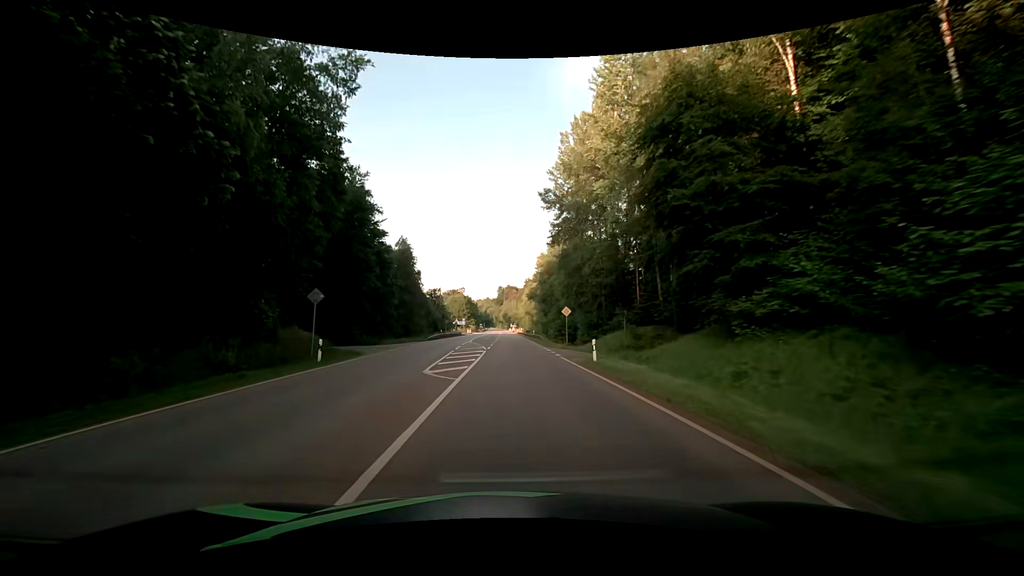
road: secondary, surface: asphalt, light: Day
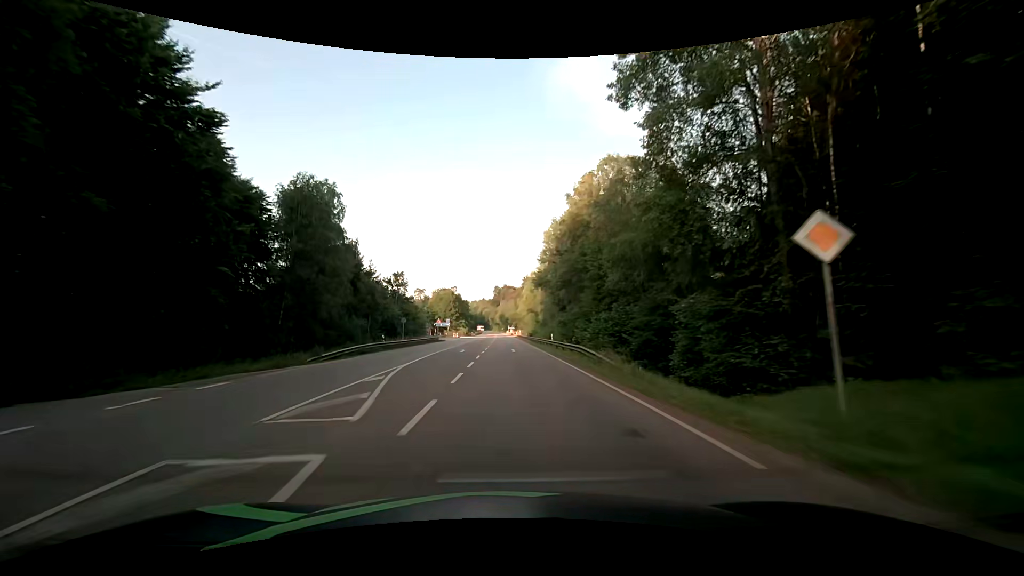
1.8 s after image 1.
(0.0, +33.2) m; 0°
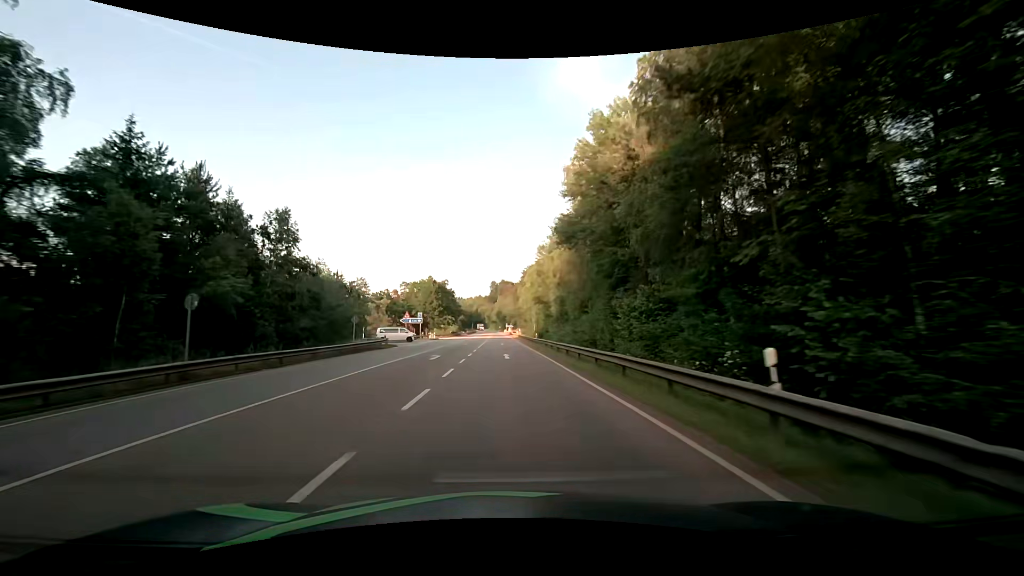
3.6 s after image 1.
(+0.2, +34.4) m; 0°
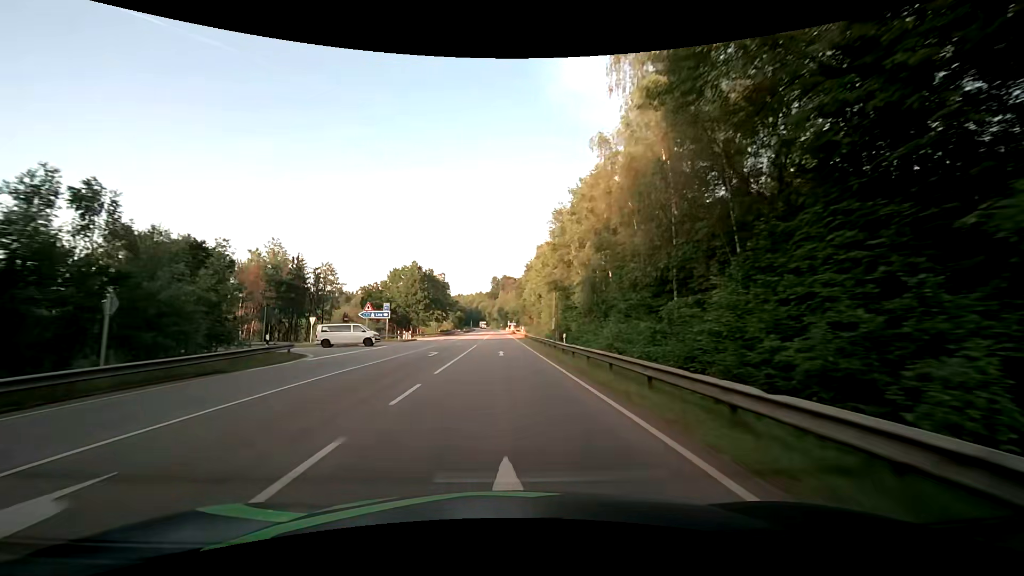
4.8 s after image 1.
(0.0, +23.5) m; 0°
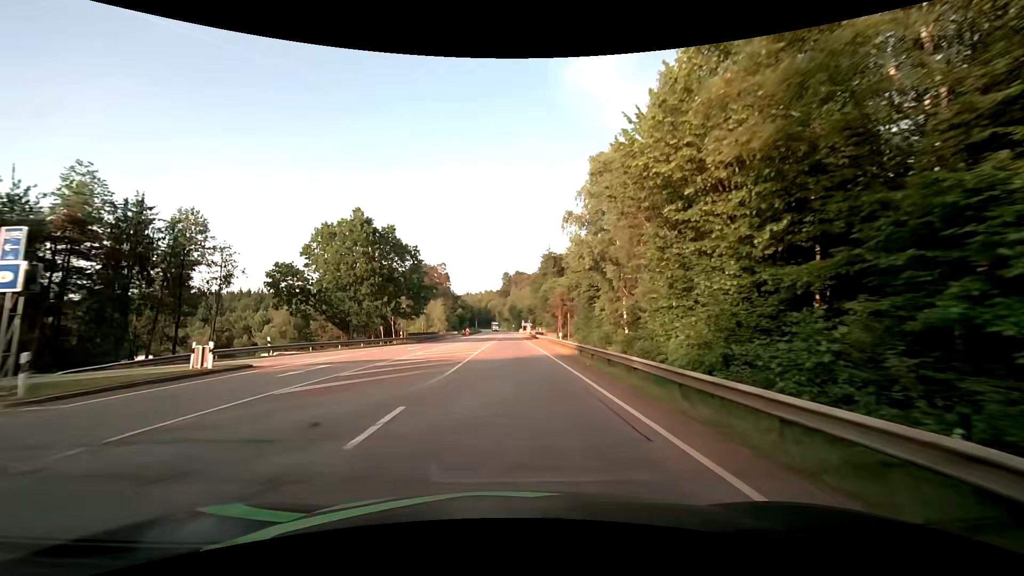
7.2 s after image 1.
(-0.4, +44.3) m; -1°
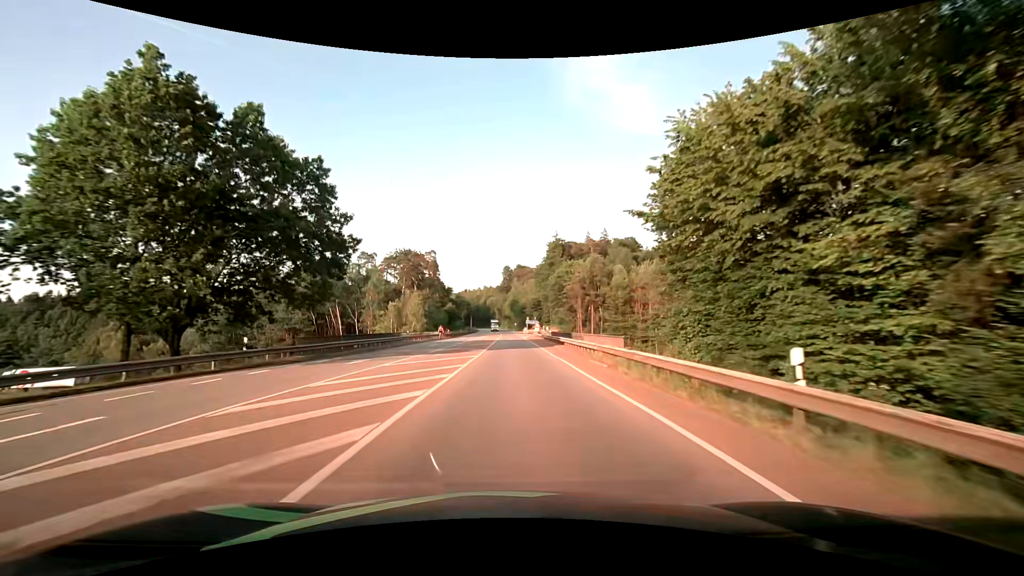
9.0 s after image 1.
(-0.1, +31.7) m; 0°
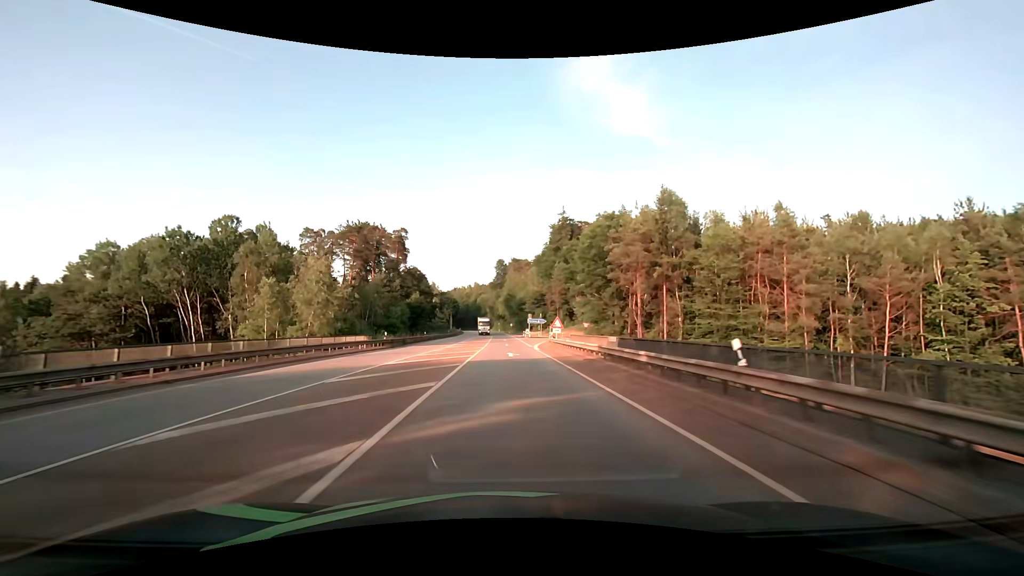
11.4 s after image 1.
(+0.1, +42.5) m; +1°
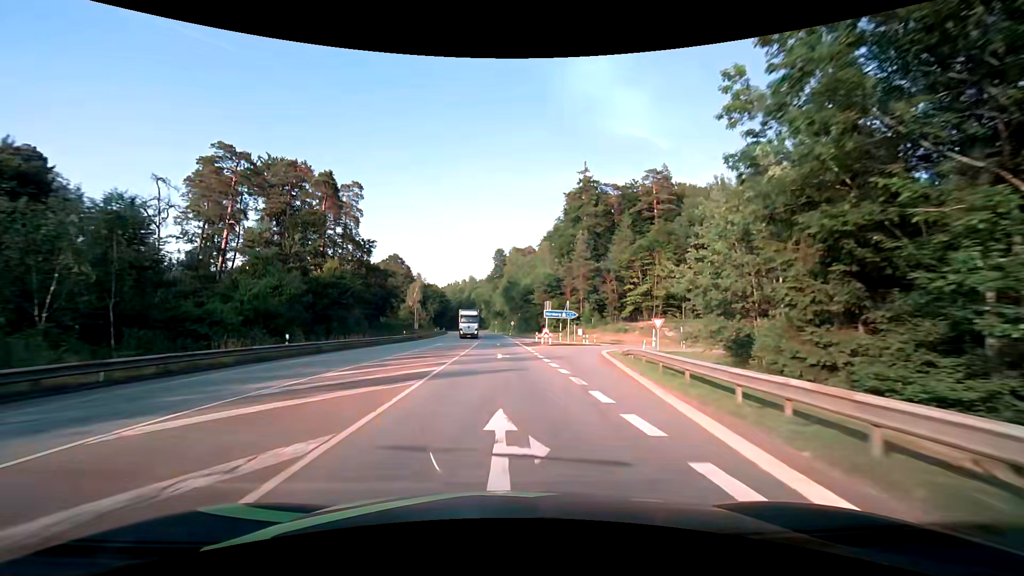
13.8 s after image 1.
(+0.2, +43.4) m; 0°
(0, +10) (0, +20) (0, +30) (0, +40) (0, +50) (-1, +60) (-1, +70) (-1, +80) (-2, +90) (-2, +100) m
